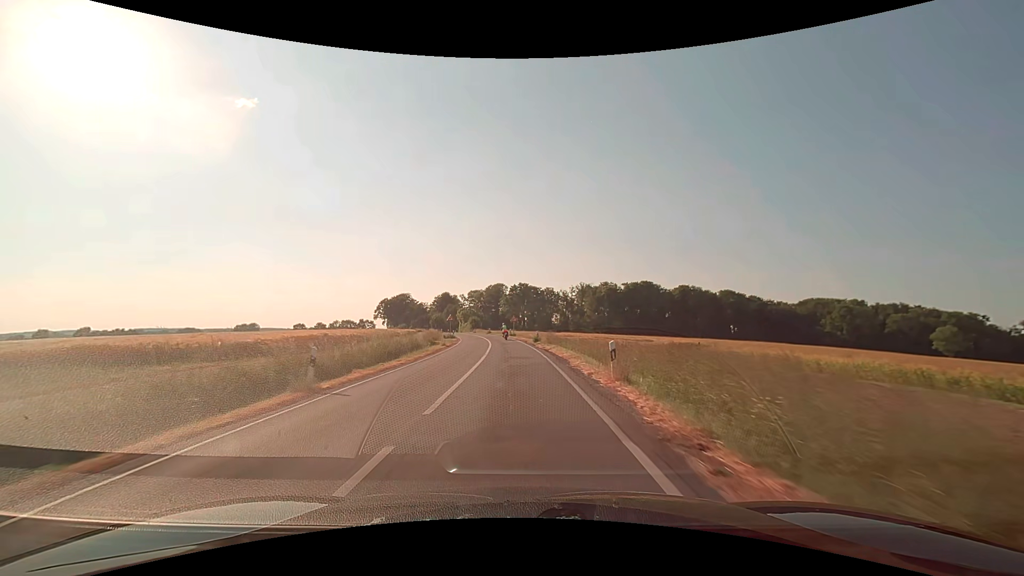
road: secondary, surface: asphalt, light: Day
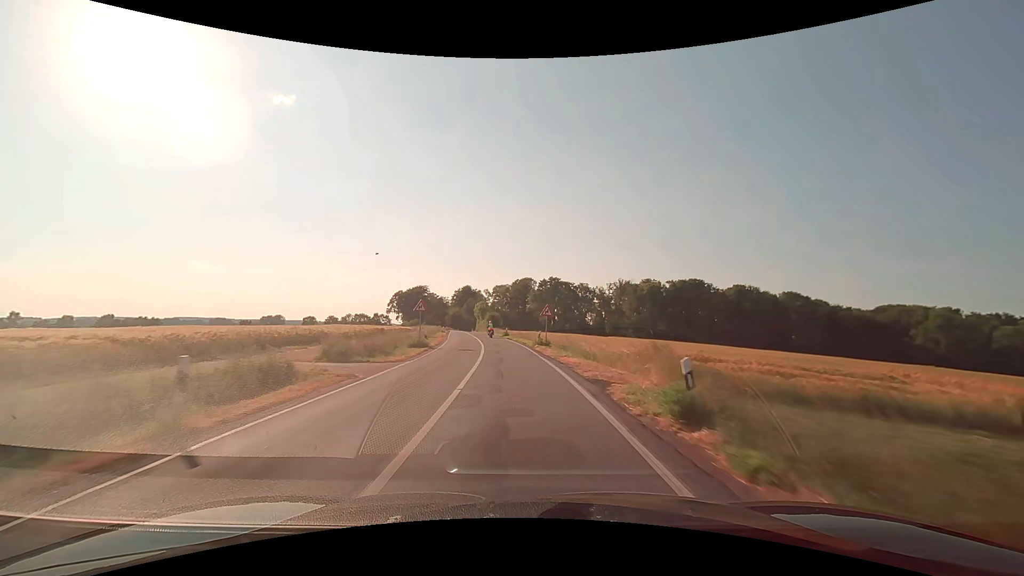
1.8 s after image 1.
(-0.7, +31.9) m; -3°
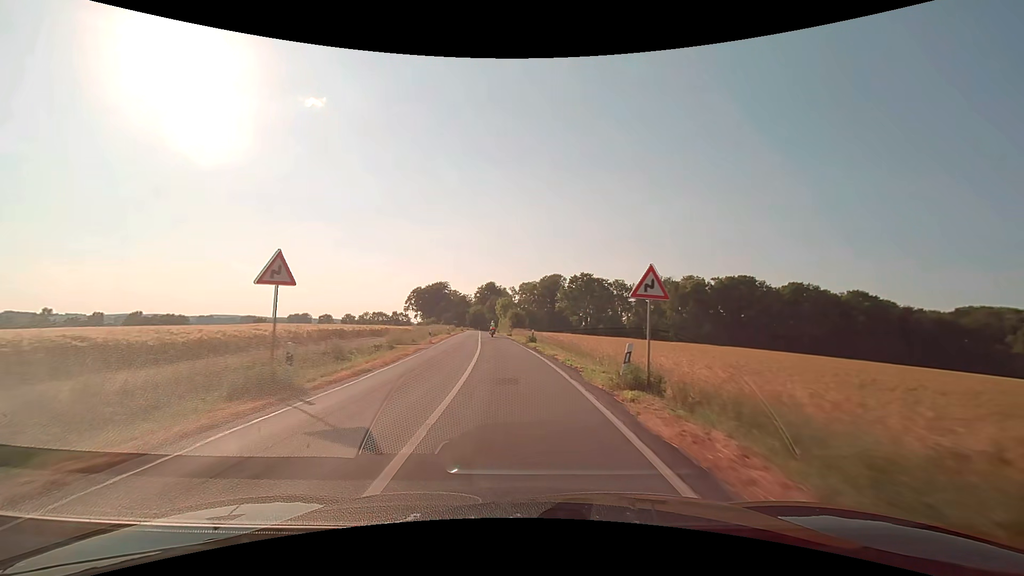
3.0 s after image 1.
(-0.5, +21.3) m; -3°
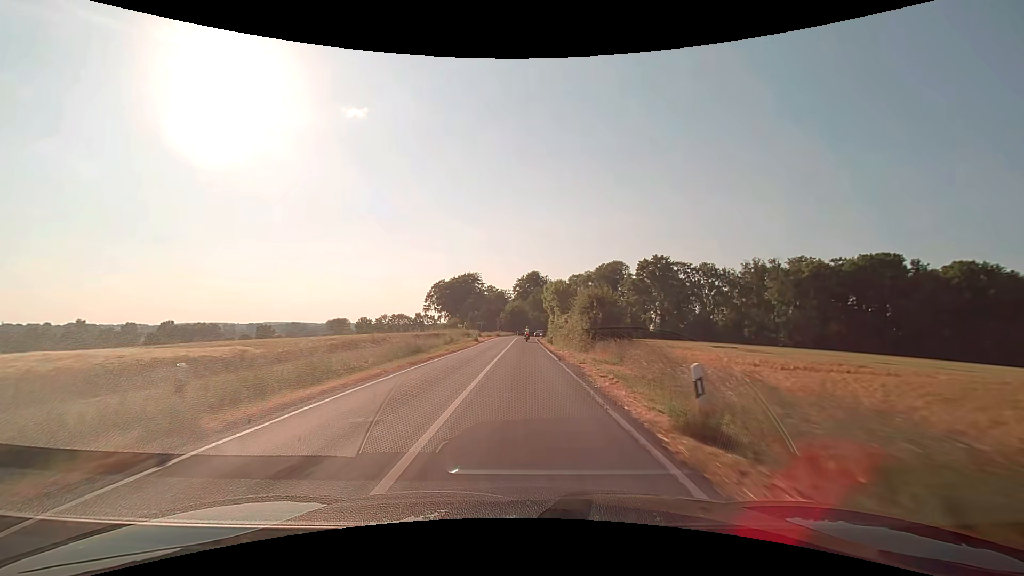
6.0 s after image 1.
(-3.2, +53.3) m; -5°
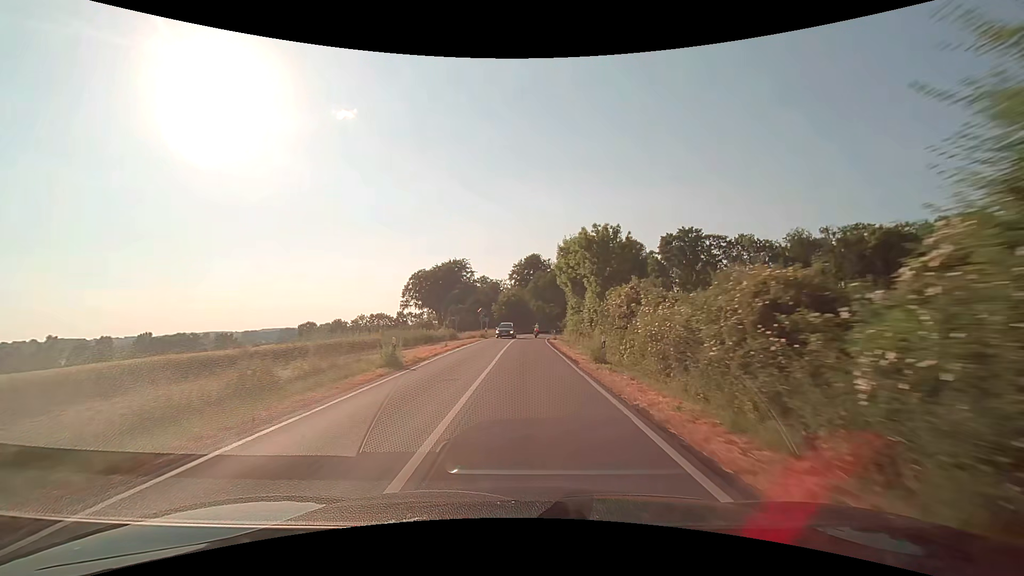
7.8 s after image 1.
(0.0, +32.2) m; 0°
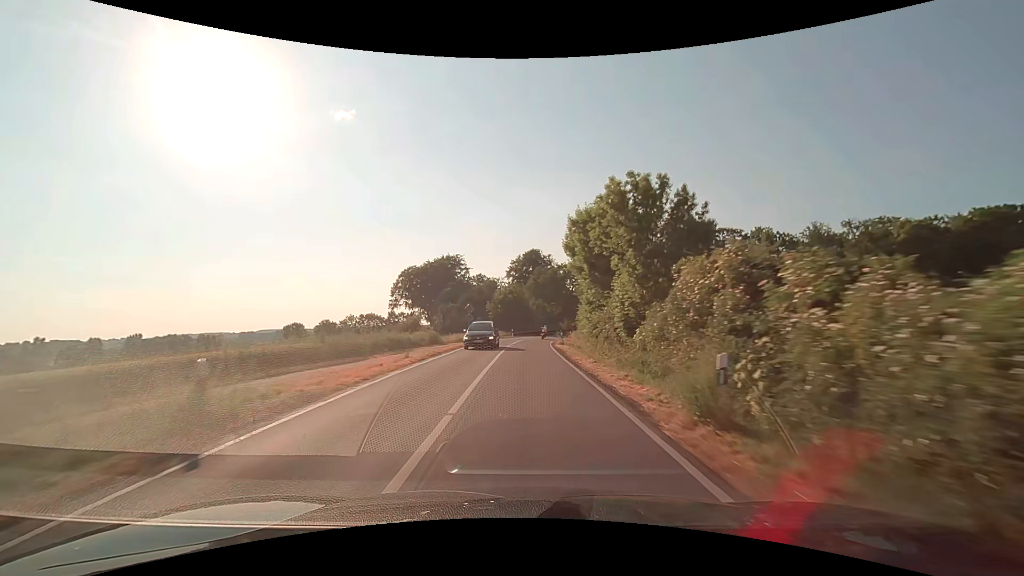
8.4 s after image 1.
(0.0, +10.8) m; 0°
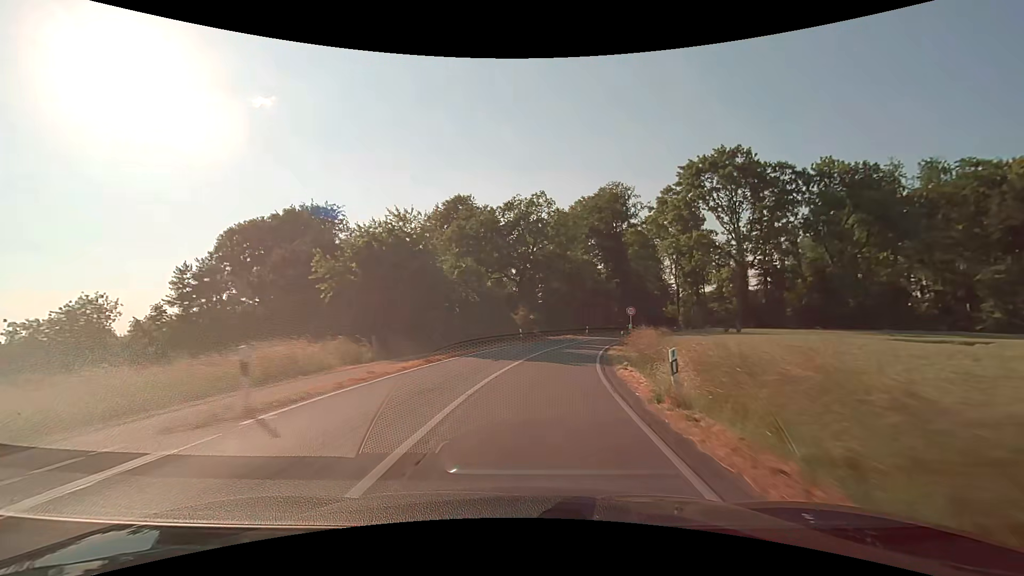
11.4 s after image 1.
(+1.6, +54.2) m; +7°
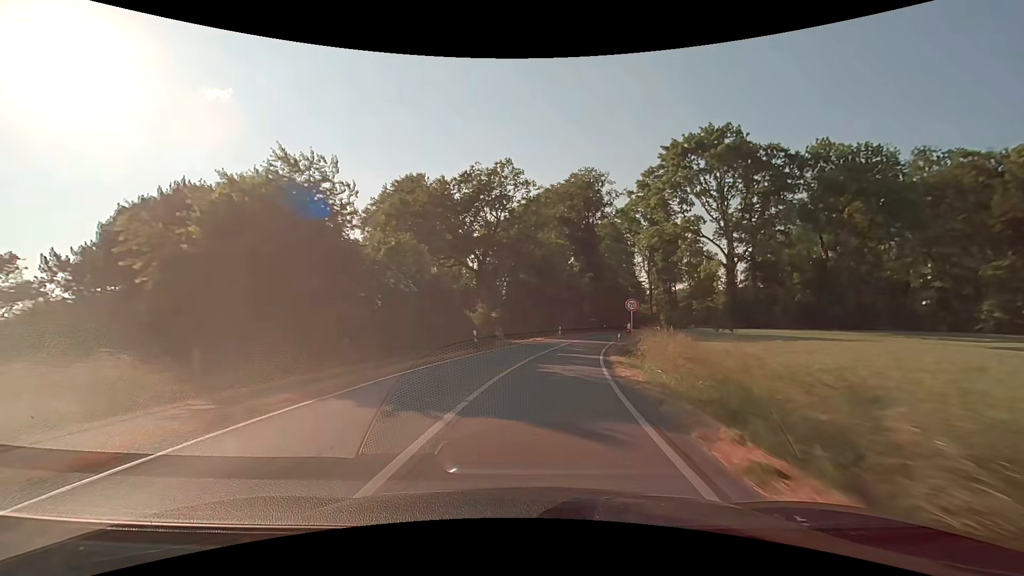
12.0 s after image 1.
(+0.4, +10.9) m; +4°
(0, +10) (+1, +20) (+3, +30) (+5, +40) (+8, +49) (+11, +59) (+14, +68) (+18, +77) (+22, +86) (+27, +95) m
